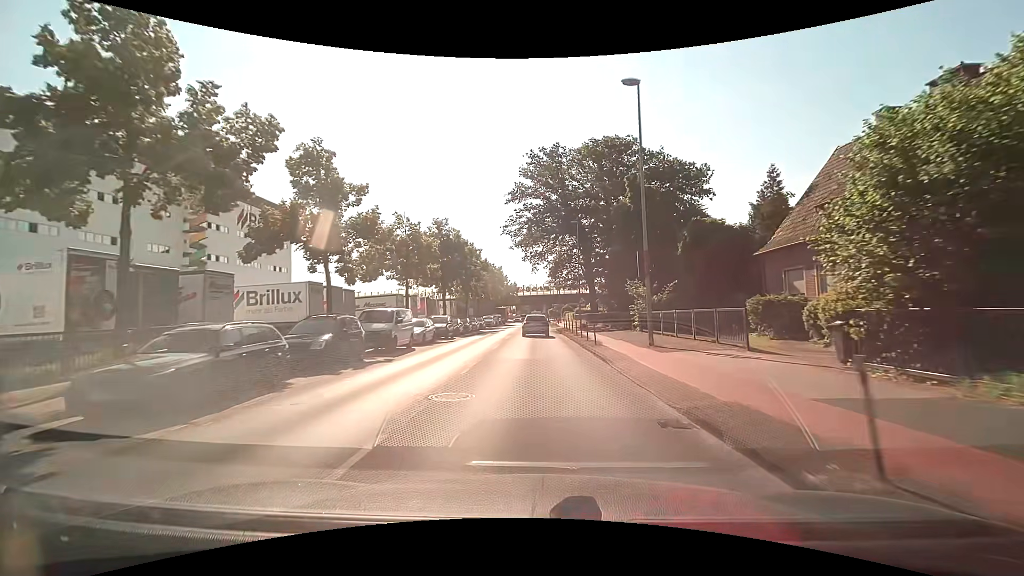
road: tertiary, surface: asphalt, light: Day
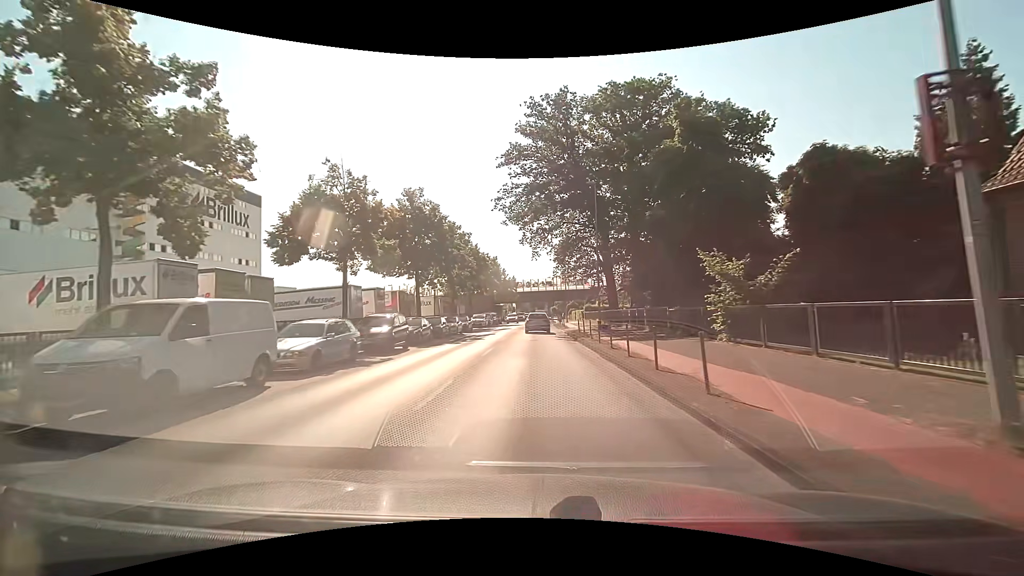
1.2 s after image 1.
(0.0, +13.7) m; 0°
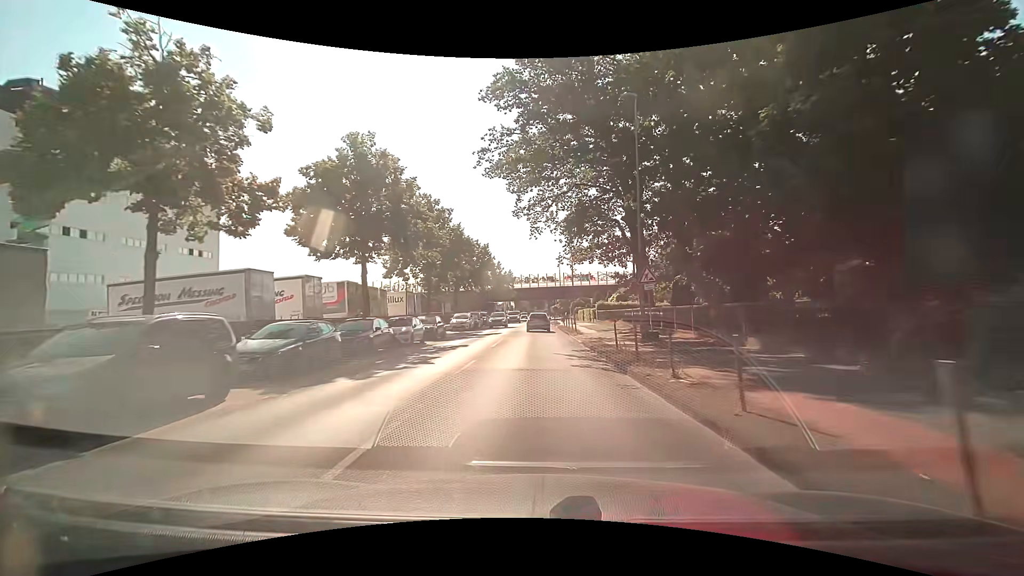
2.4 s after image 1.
(0.0, +14.0) m; 0°
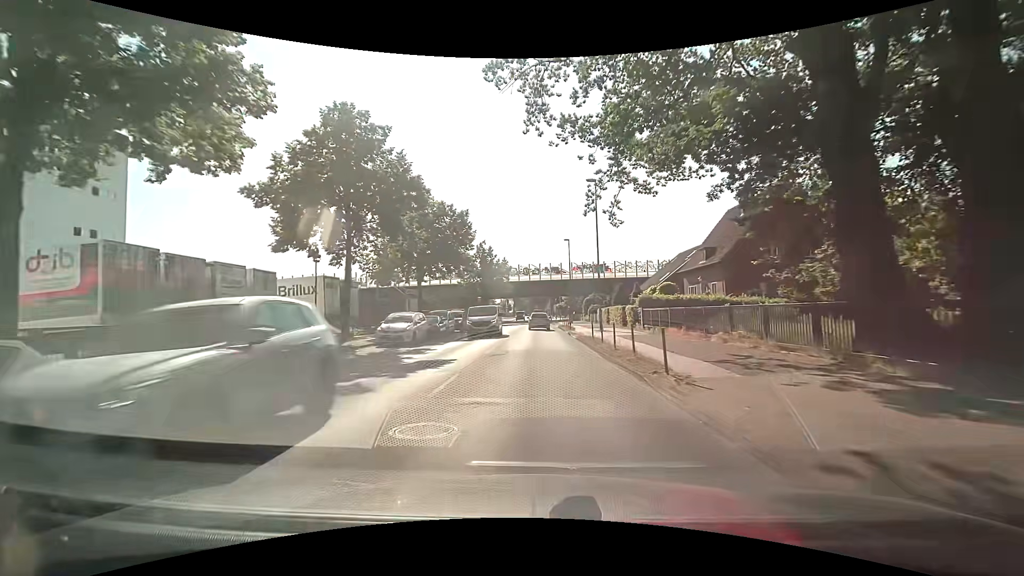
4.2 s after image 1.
(-0.1, +21.4) m; 0°
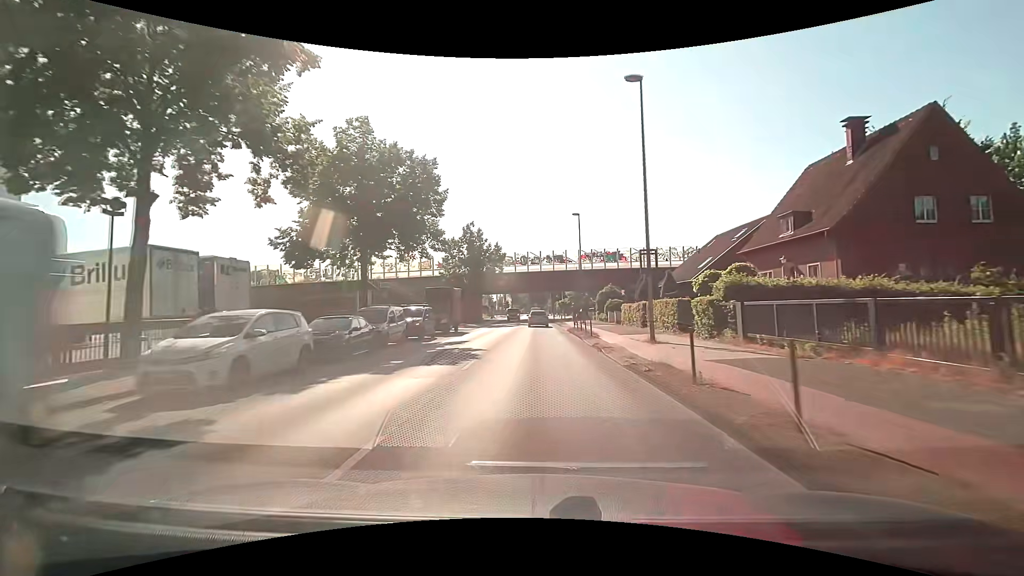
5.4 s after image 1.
(-0.1, +14.6) m; -1°
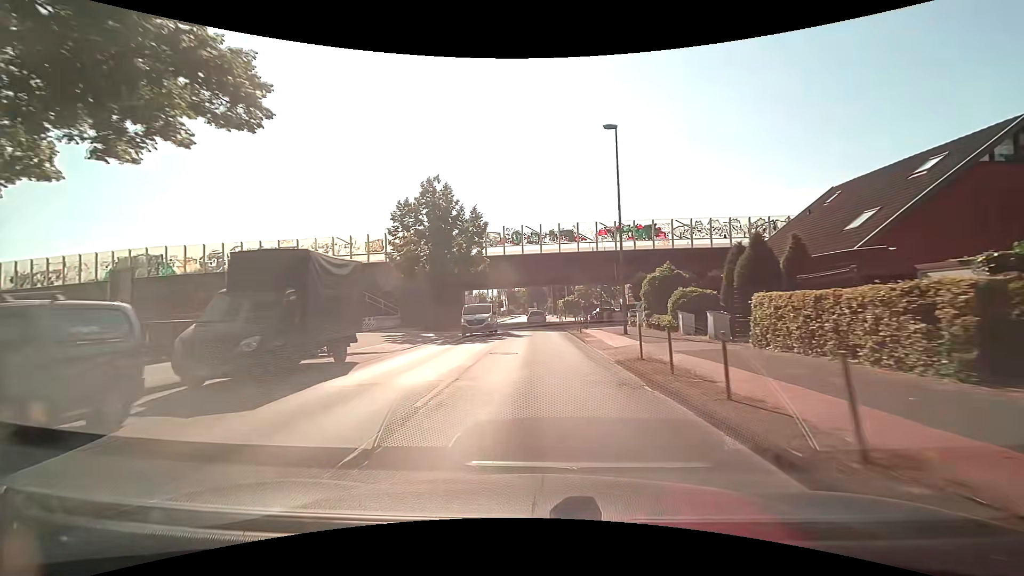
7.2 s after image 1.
(+0.1, +22.4) m; +1°
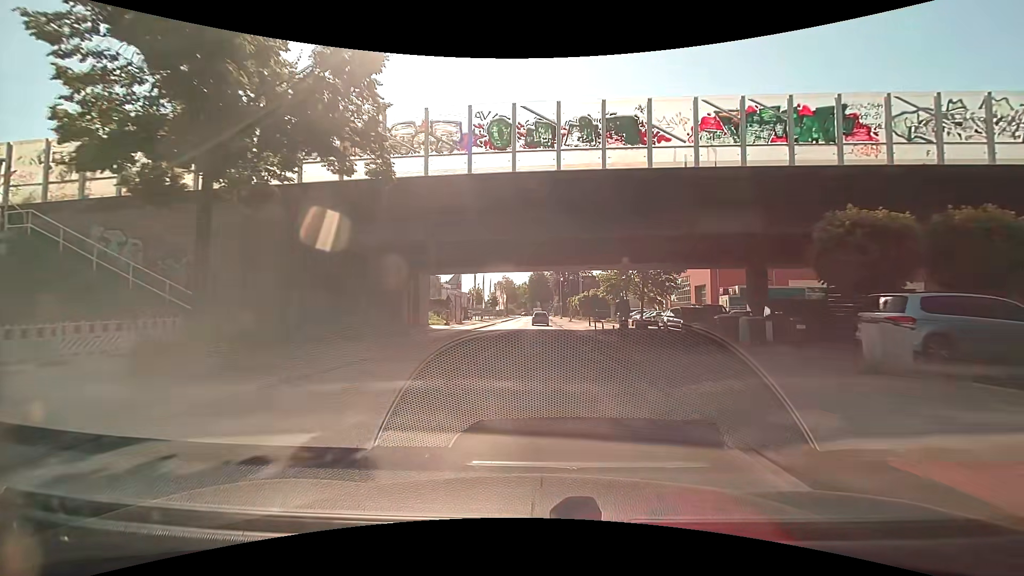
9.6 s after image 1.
(-0.4, +29.2) m; 0°
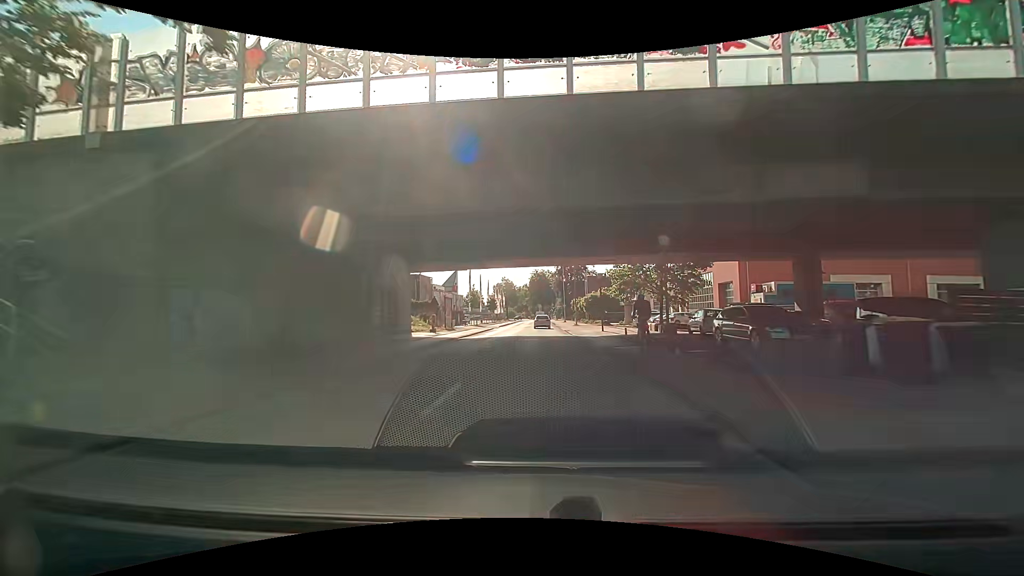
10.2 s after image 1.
(0.0, +7.4) m; -1°
(0, +10) (0, +20) (0, +30) (0, +40) (0, +50) (0, +60) (0, +70) (0, +80) (+1, +90) (+1, +100) m
